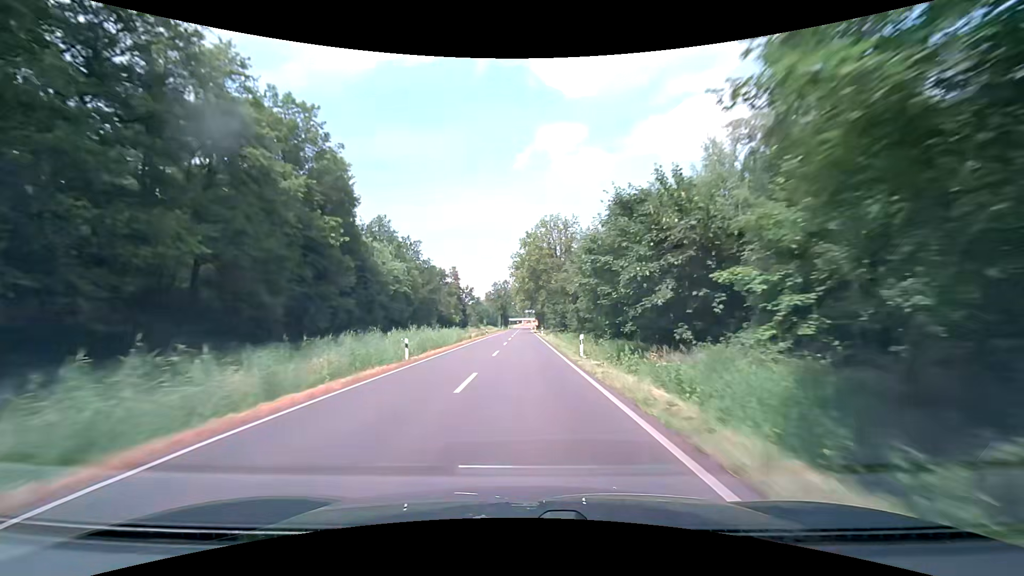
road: secondary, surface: asphalt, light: Day
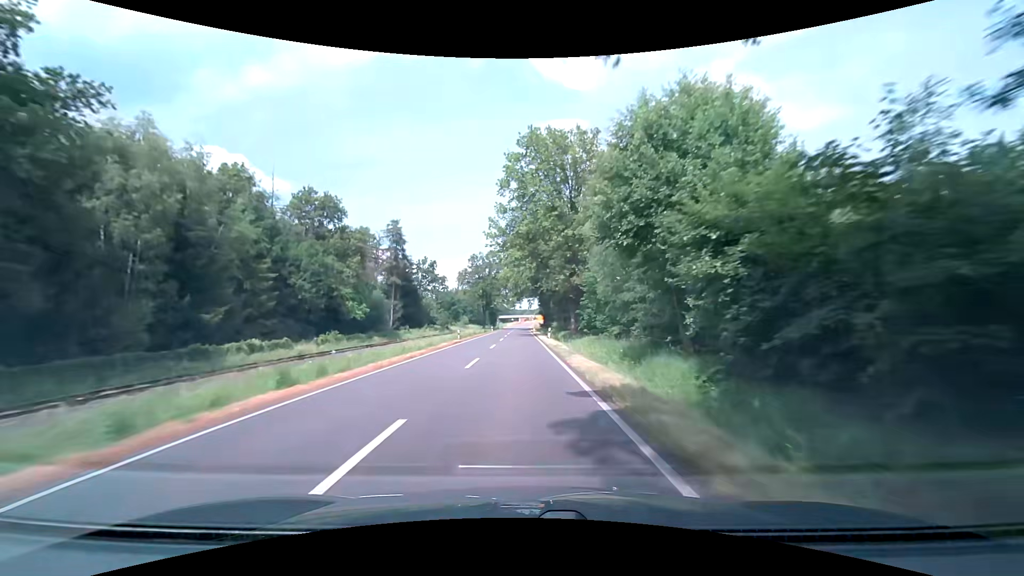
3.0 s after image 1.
(+0.9, +78.7) m; +1°
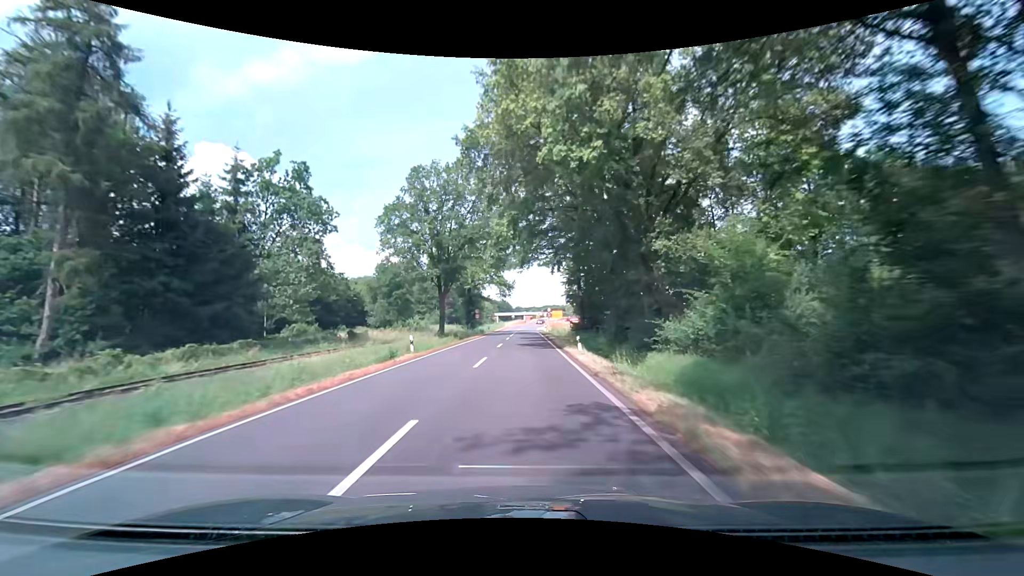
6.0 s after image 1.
(-0.6, +71.4) m; -1°
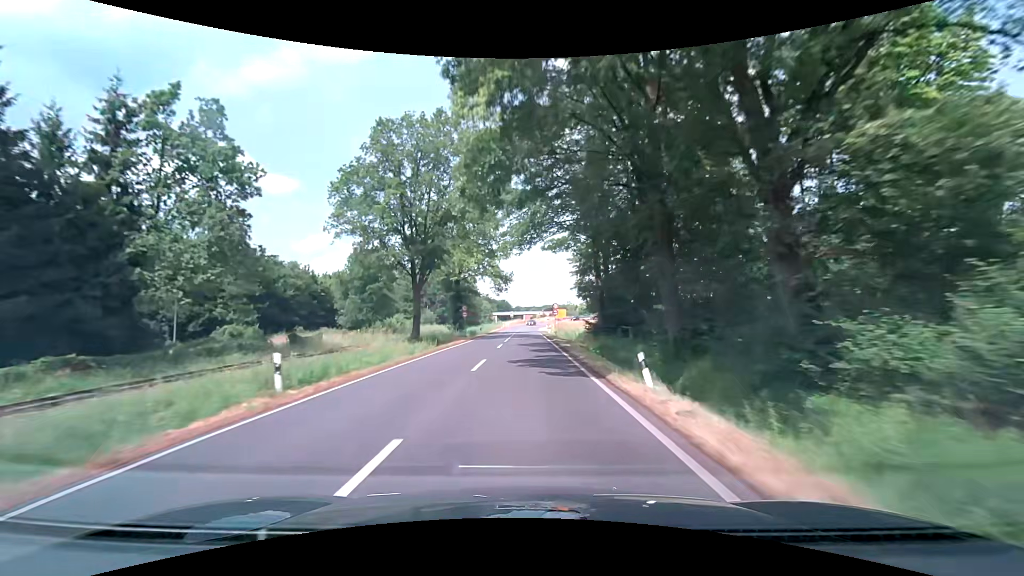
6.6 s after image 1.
(0.0, +13.0) m; 0°
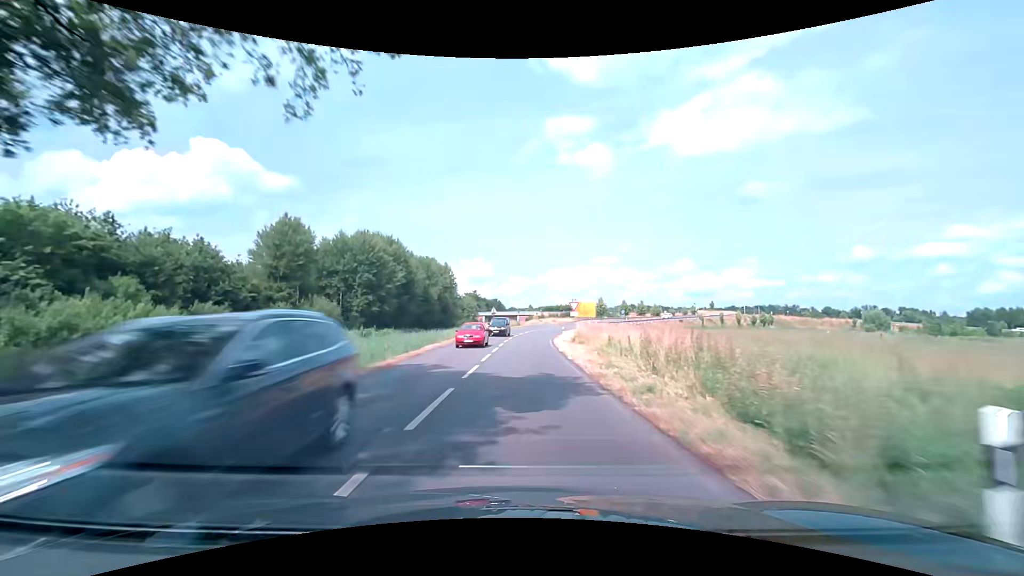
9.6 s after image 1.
(-0.4, +57.3) m; +1°
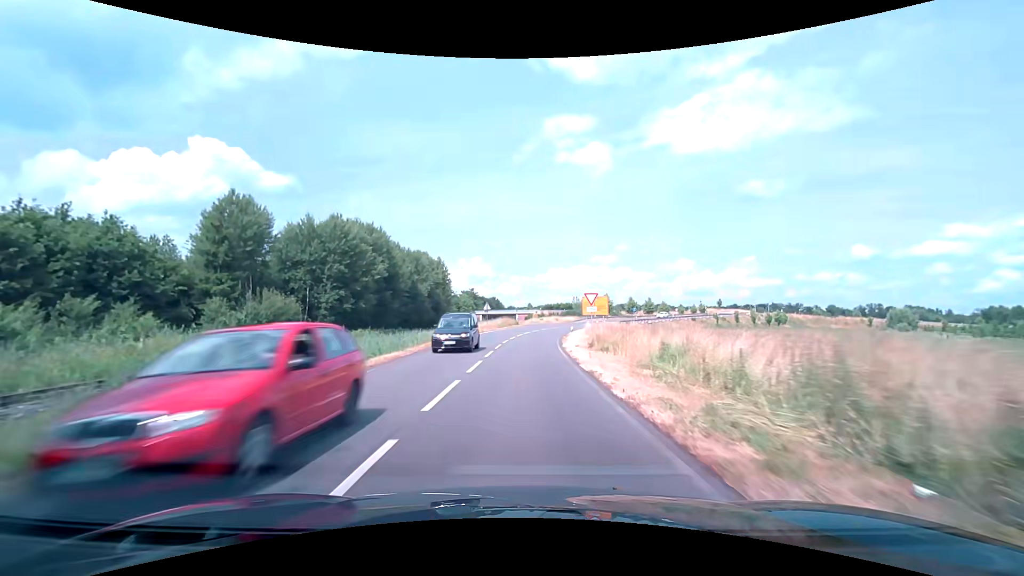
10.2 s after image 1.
(-0.1, +10.4) m; 0°
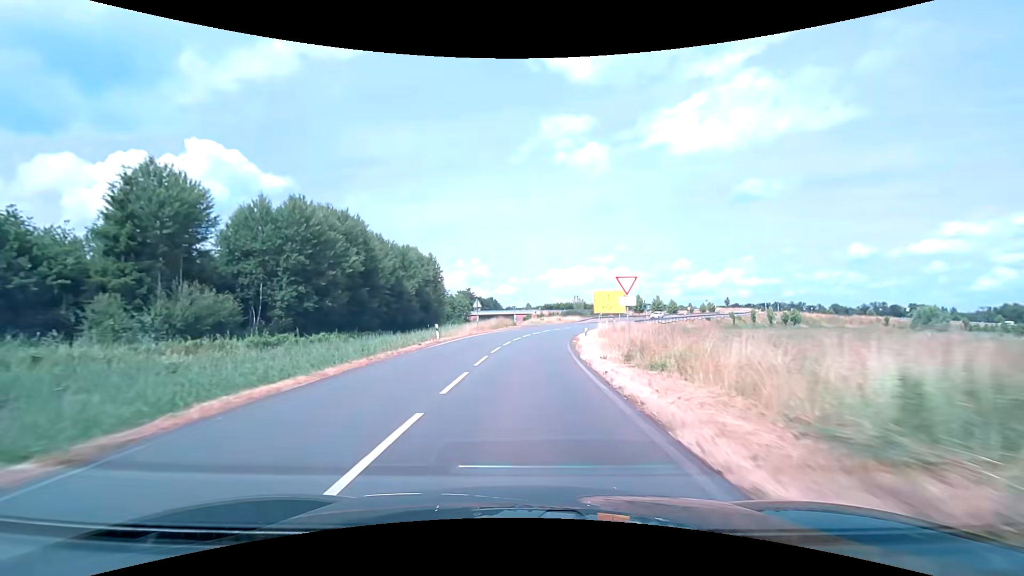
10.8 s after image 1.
(0.0, +10.3) m; 0°
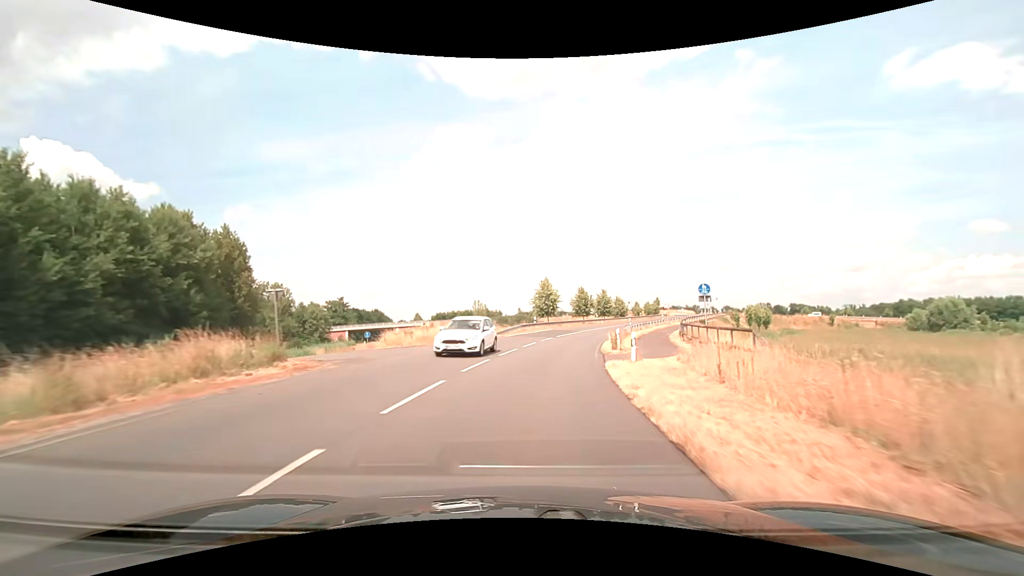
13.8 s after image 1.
(+3.4, +49.6) m; +11°
